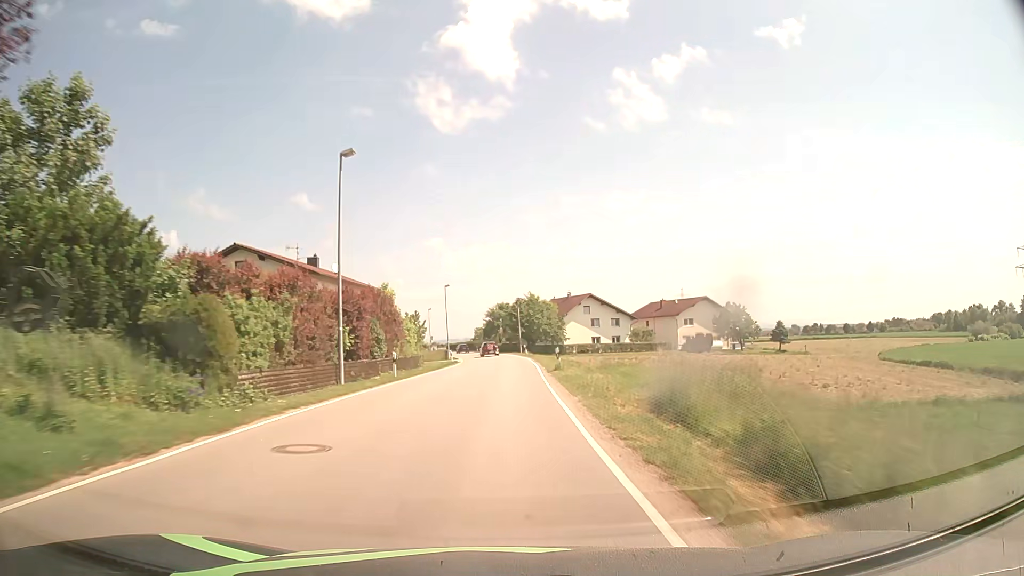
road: secondary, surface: asphalt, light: Day
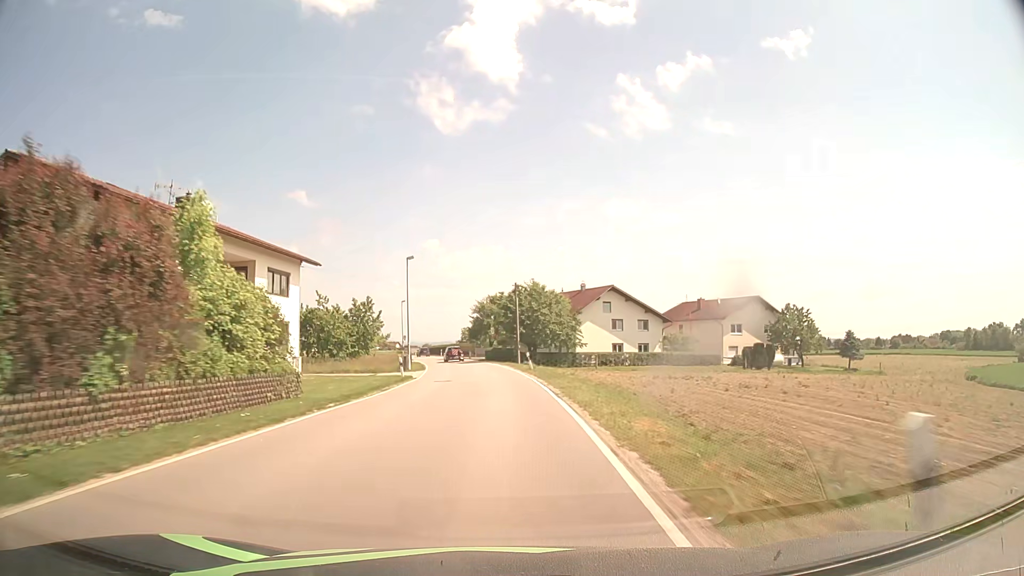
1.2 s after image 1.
(+0.2, +24.9) m; 0°
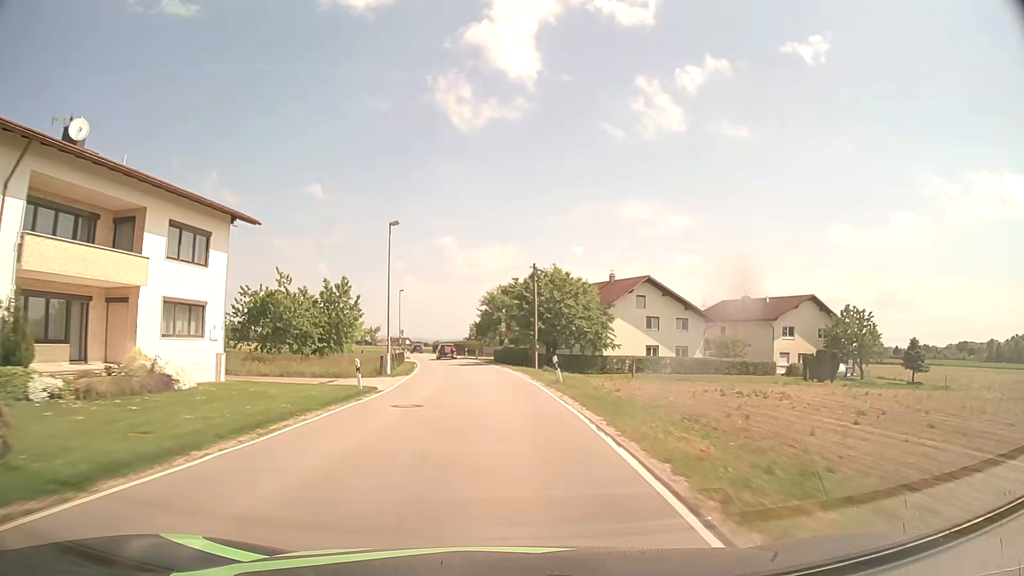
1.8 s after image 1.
(0.0, +12.5) m; -1°
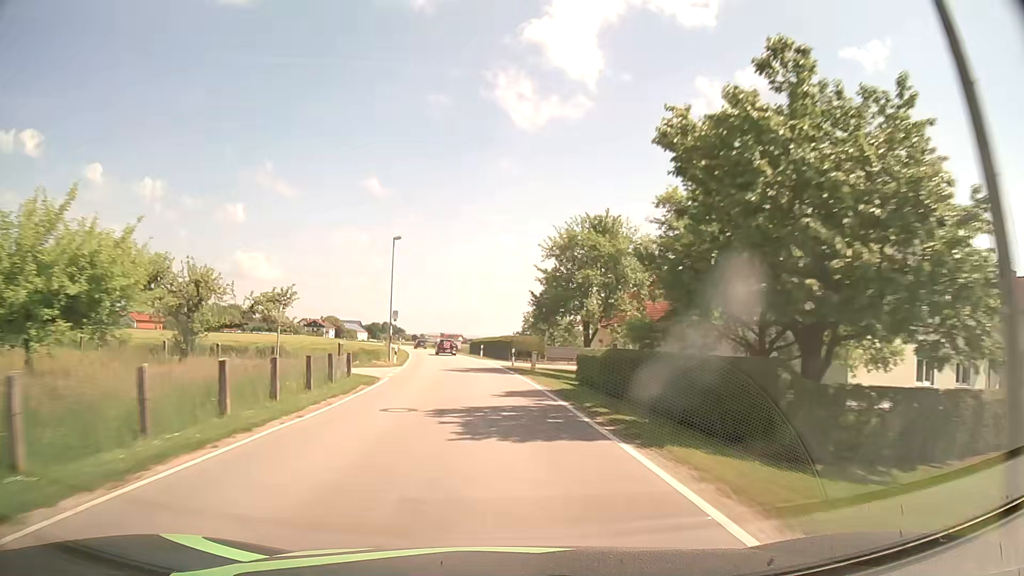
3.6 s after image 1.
(-1.5, +37.5) m; -5°
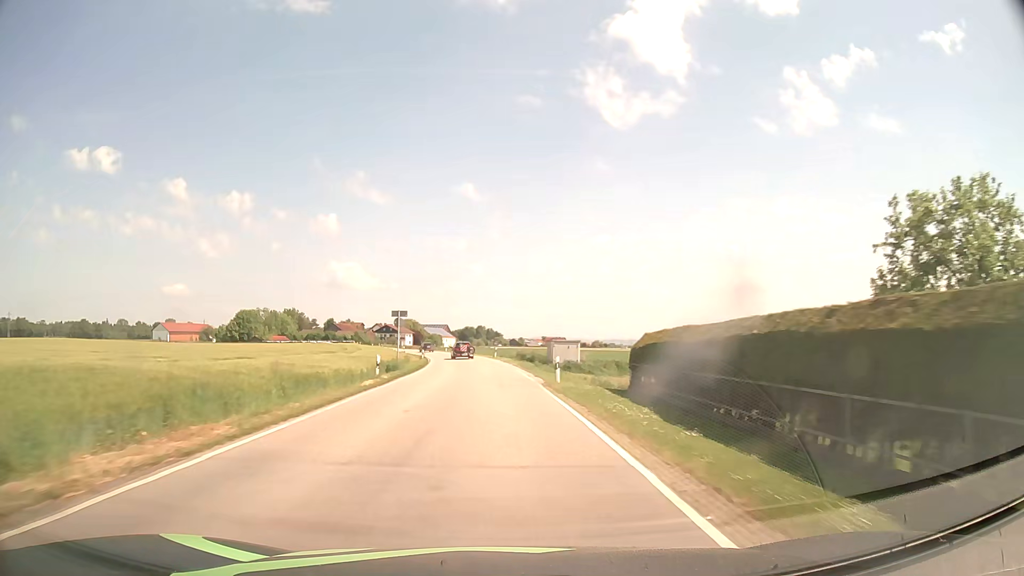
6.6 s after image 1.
(-4.9, +62.4) m; -9°
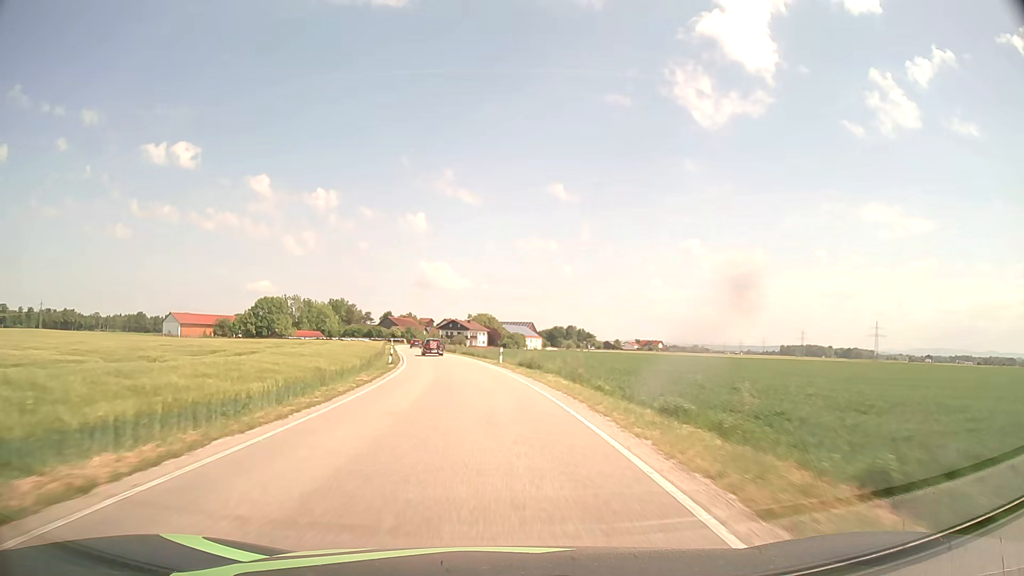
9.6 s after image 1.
(-3.3, +62.5) m; -7°
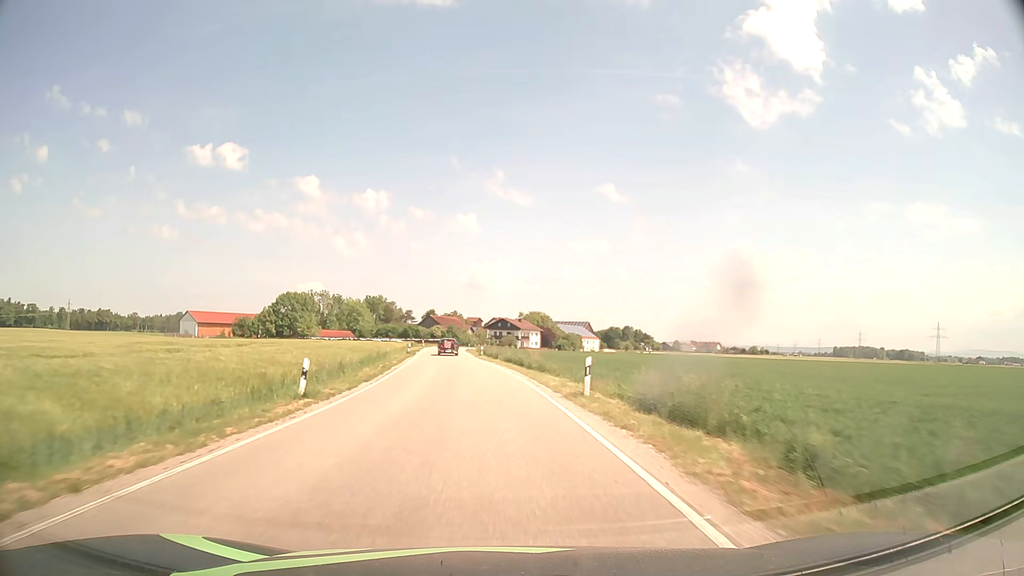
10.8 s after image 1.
(-0.9, +25.0) m; -4°
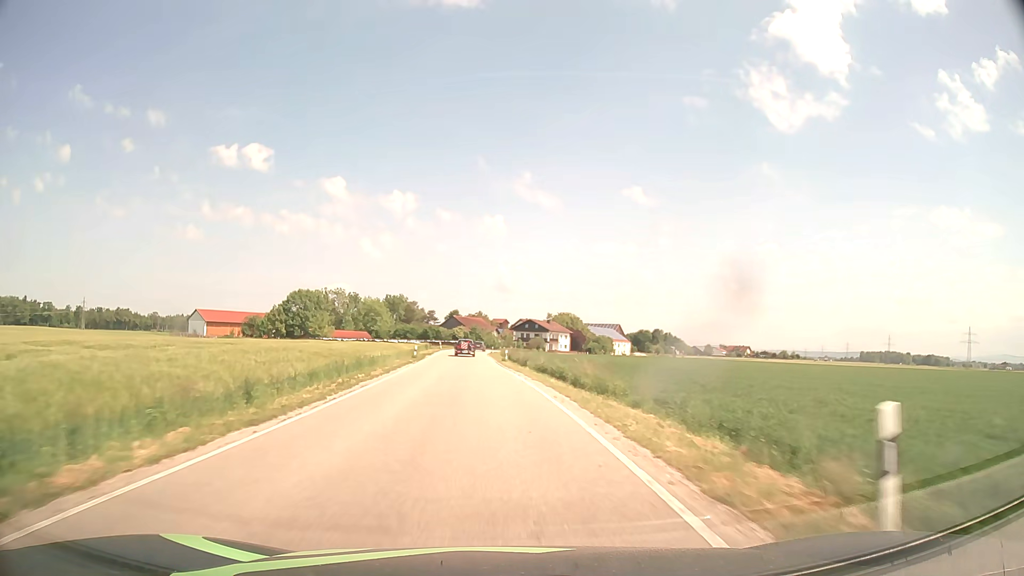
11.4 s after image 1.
(-0.3, +12.5) m; -2°
(0, +10) (-1, +20) (-1, +30) (-2, +40) (-3, +50) (-3, +60) (-4, +70) (-4, +80) (-4, +90) (-4, +100) m
